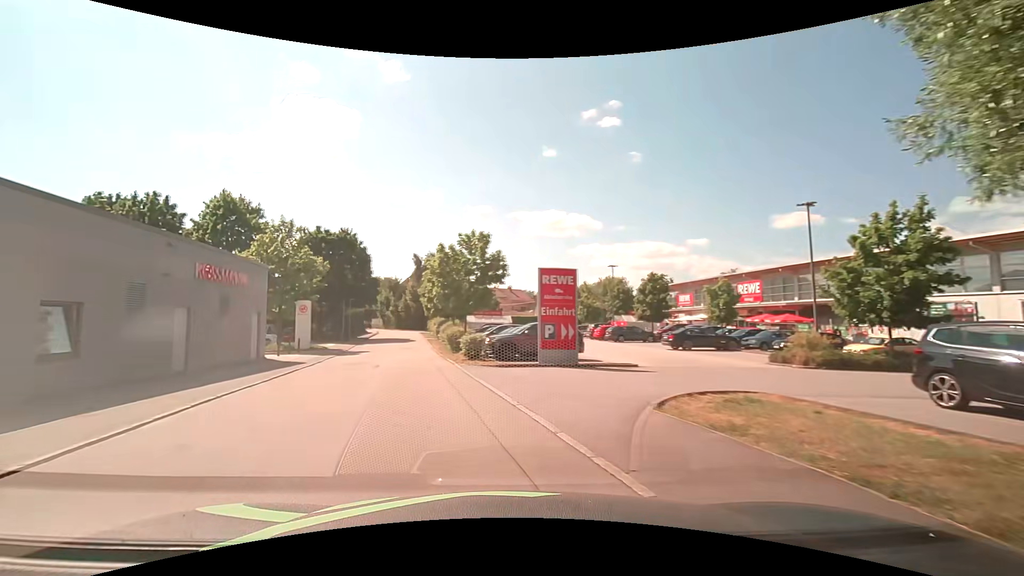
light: Day
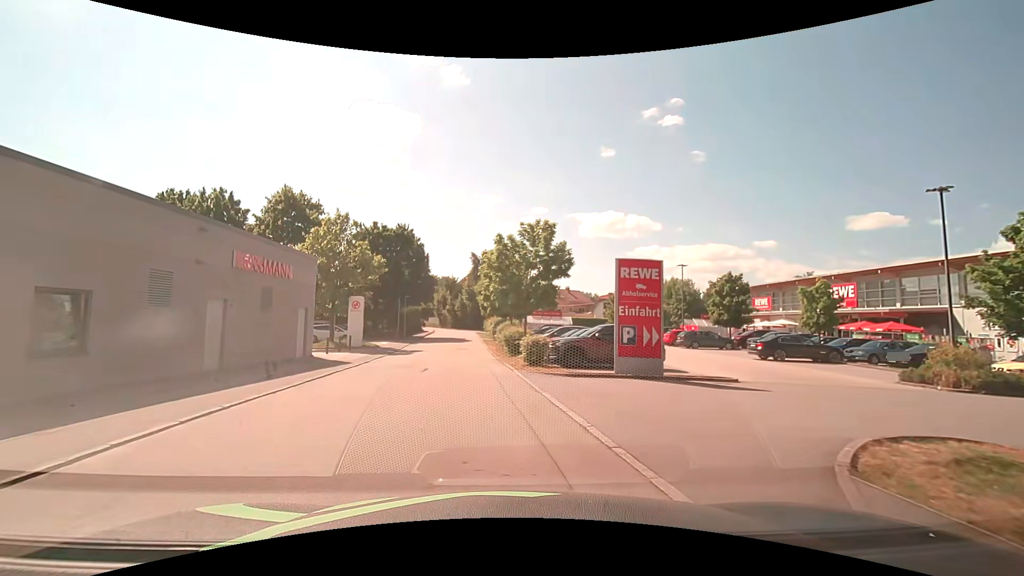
(-0.2, +2.9) m; -8°
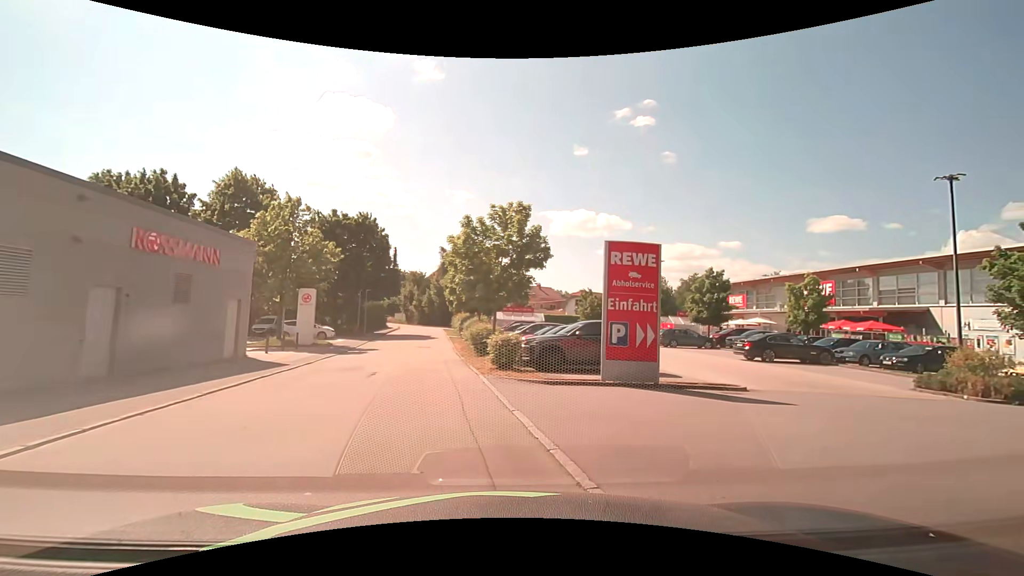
(+0.1, +2.8) m; +3°
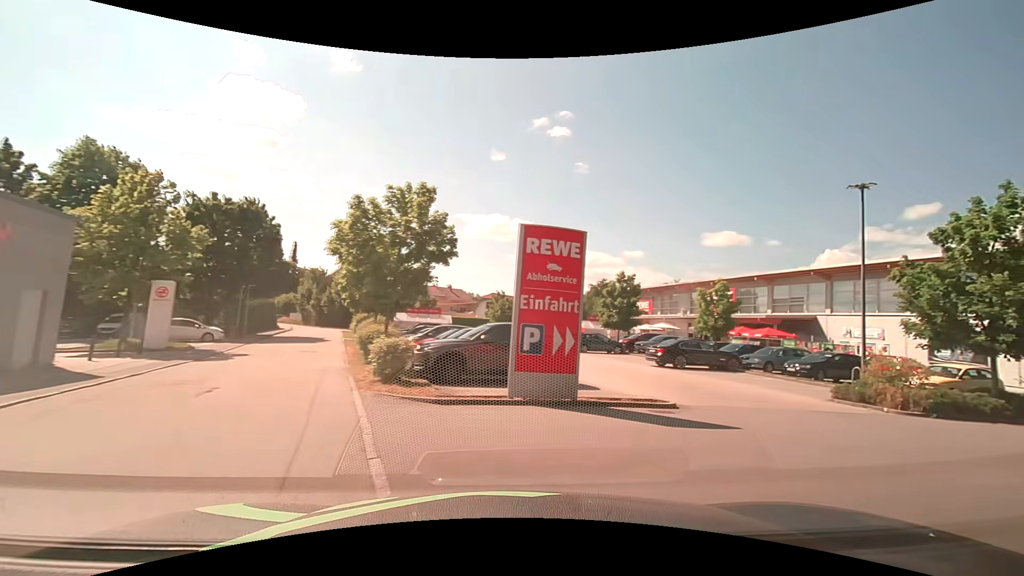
(+0.2, +2.7) m; +10°
